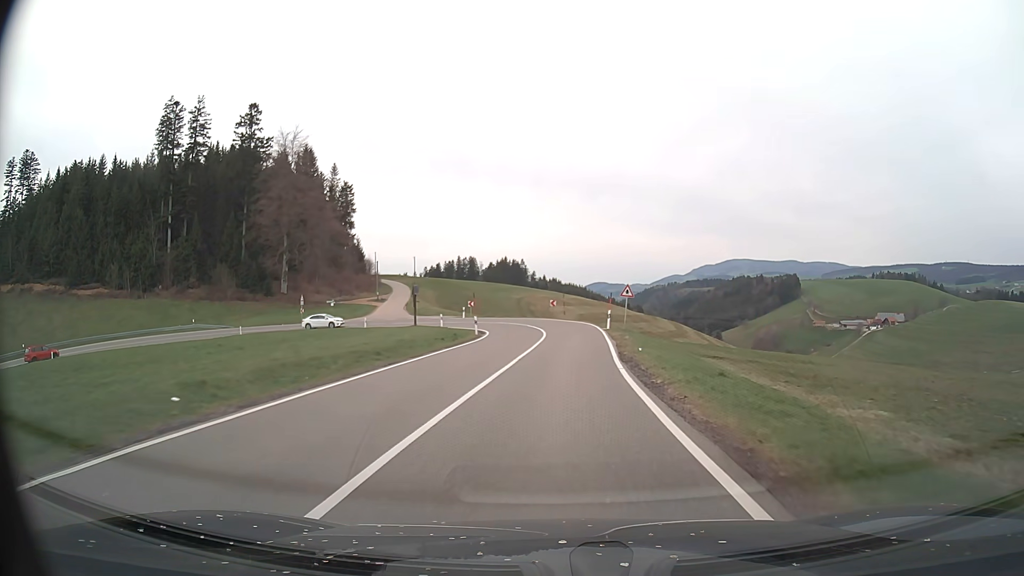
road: tertiary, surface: asphalt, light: Day
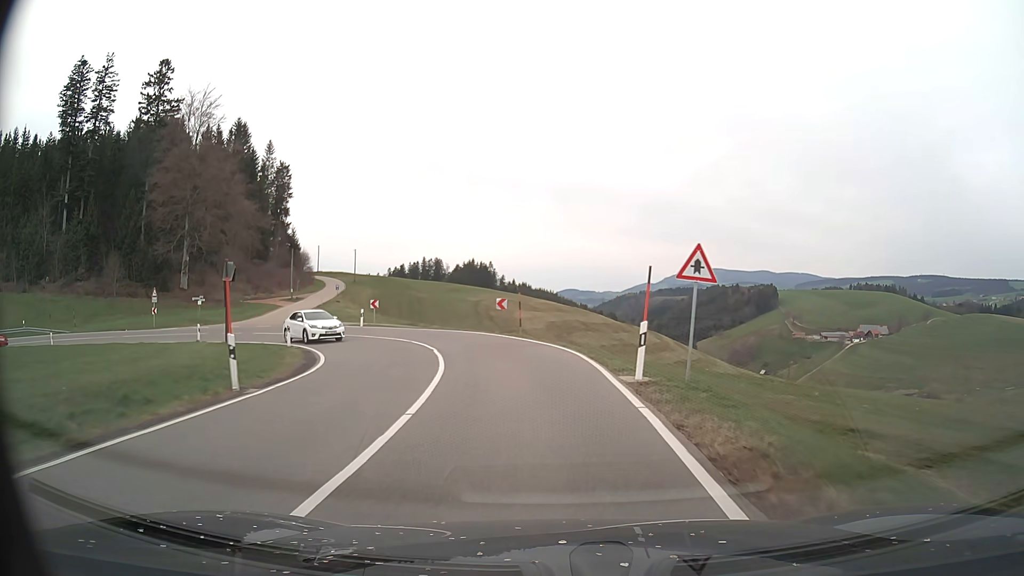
(+1.0, +26.2) m; +3°
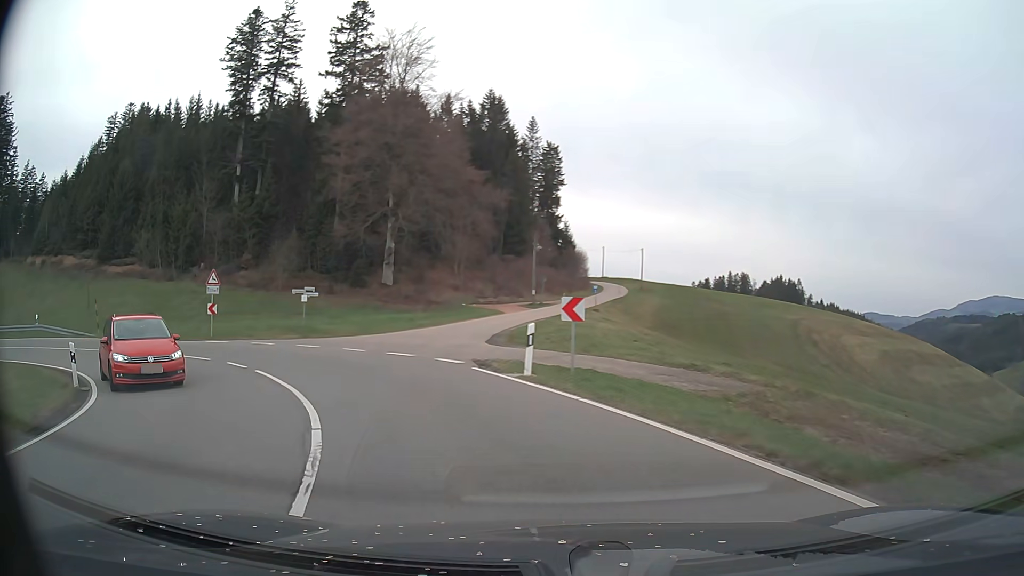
(-4.3, +27.6) m; -25°
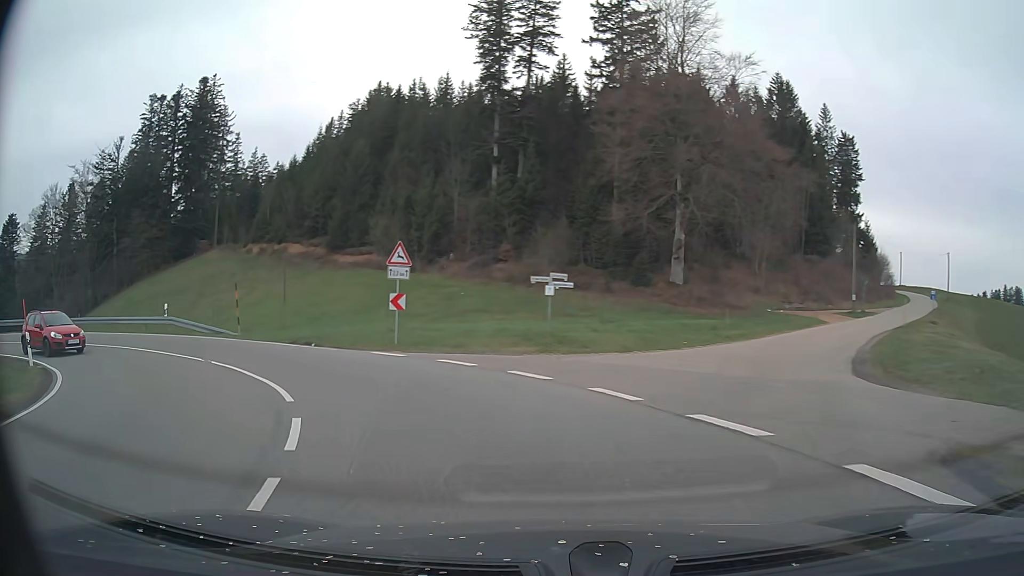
(-2.6, +11.9) m; -24°
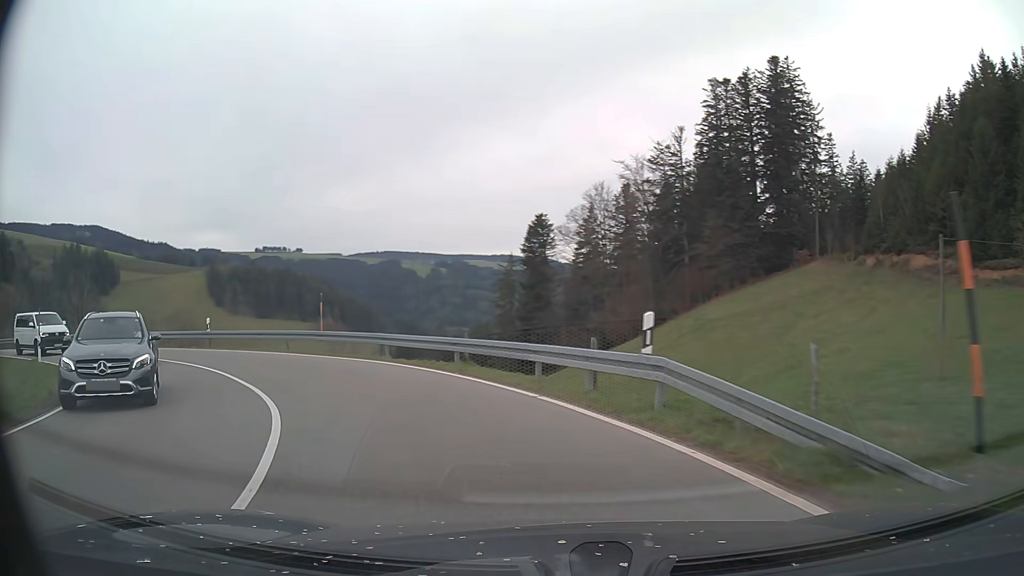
(-9.7, +20.0) m; -52°
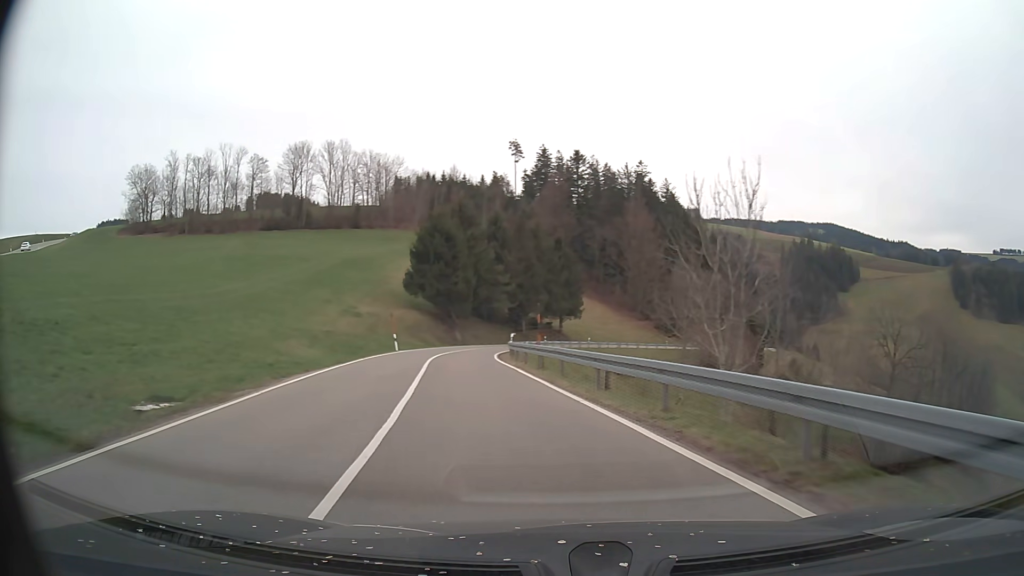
(-16.8, +25.1) m; -64°
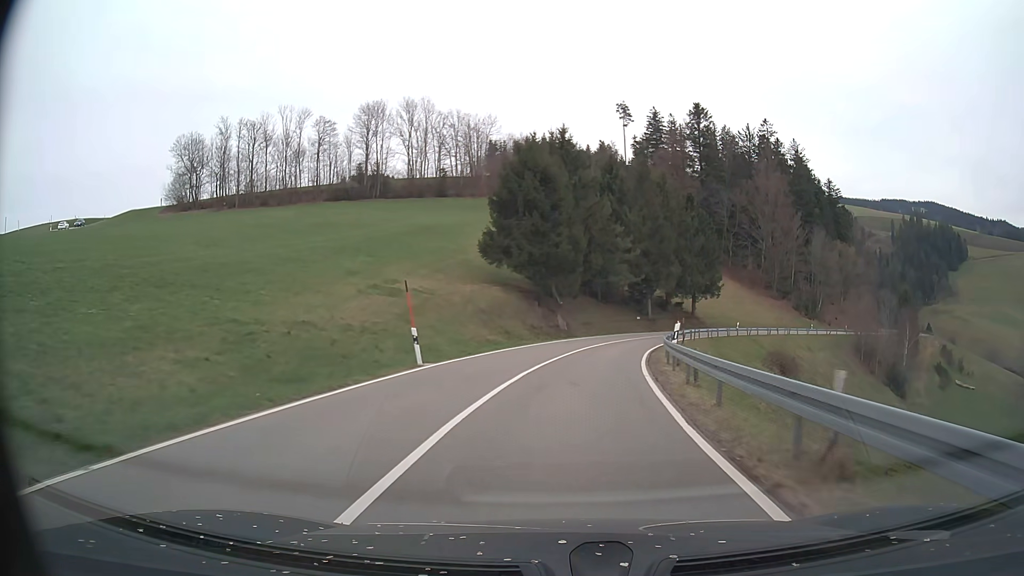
(-3.0, +23.2) m; -10°
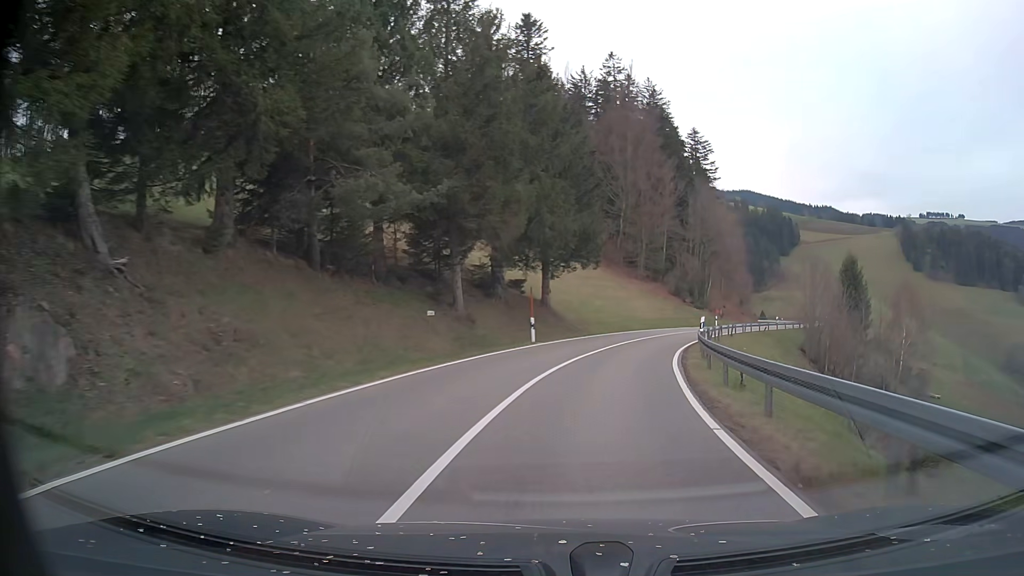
(+5.0, +42.1) m; +16°
